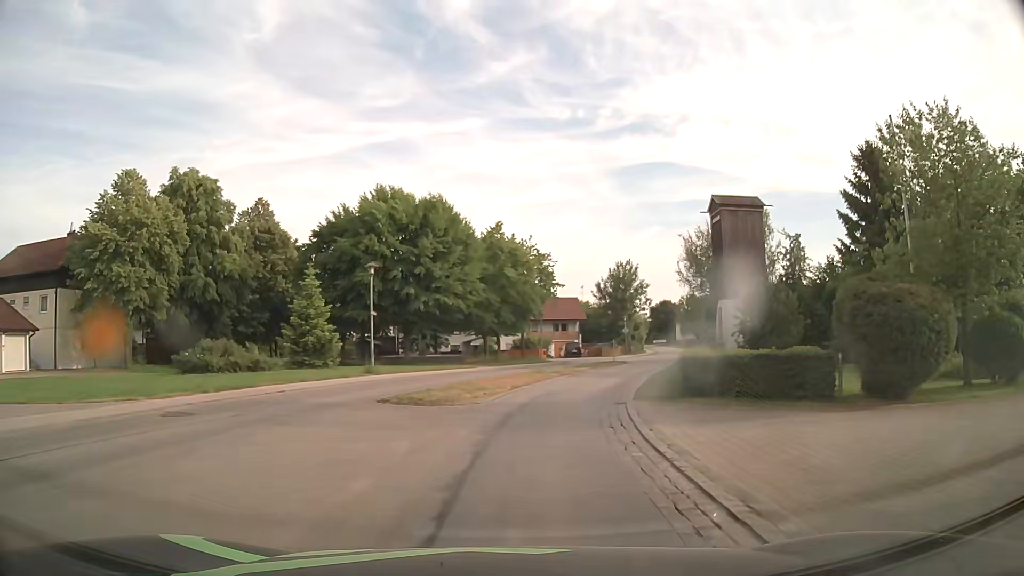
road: secondary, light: Day
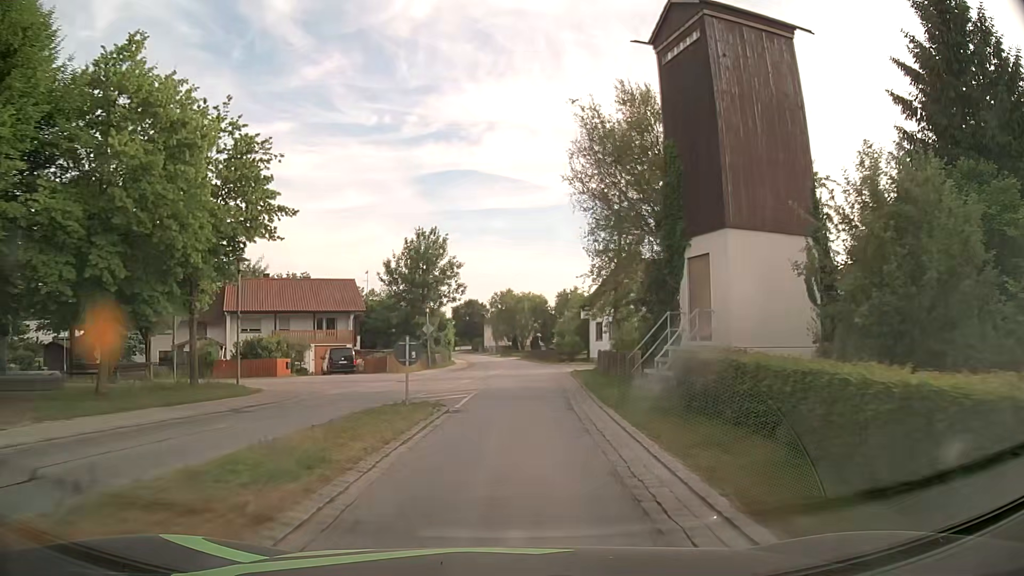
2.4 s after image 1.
(+3.8, +29.9) m; +16°
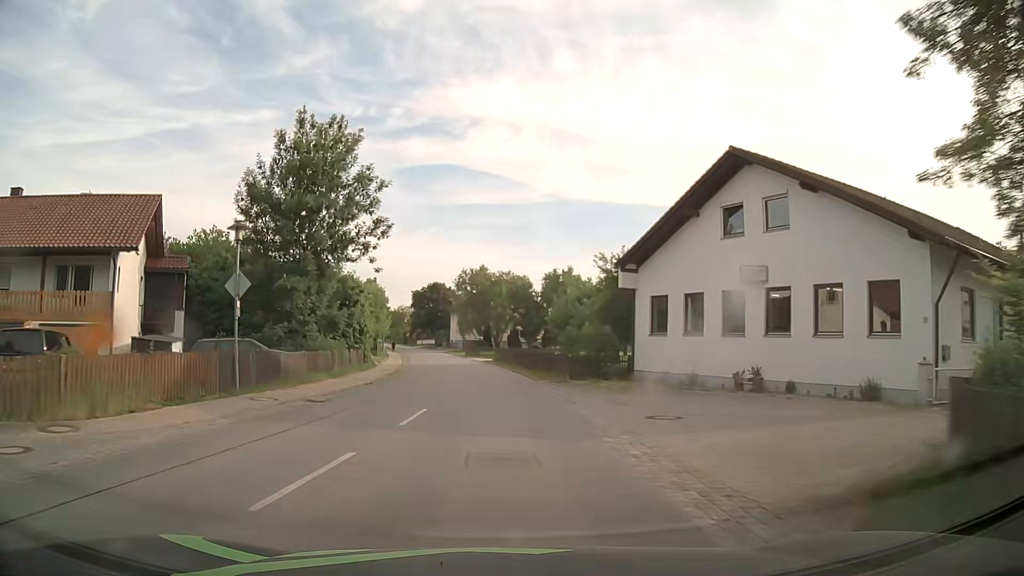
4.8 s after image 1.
(+0.9, +30.4) m; +2°
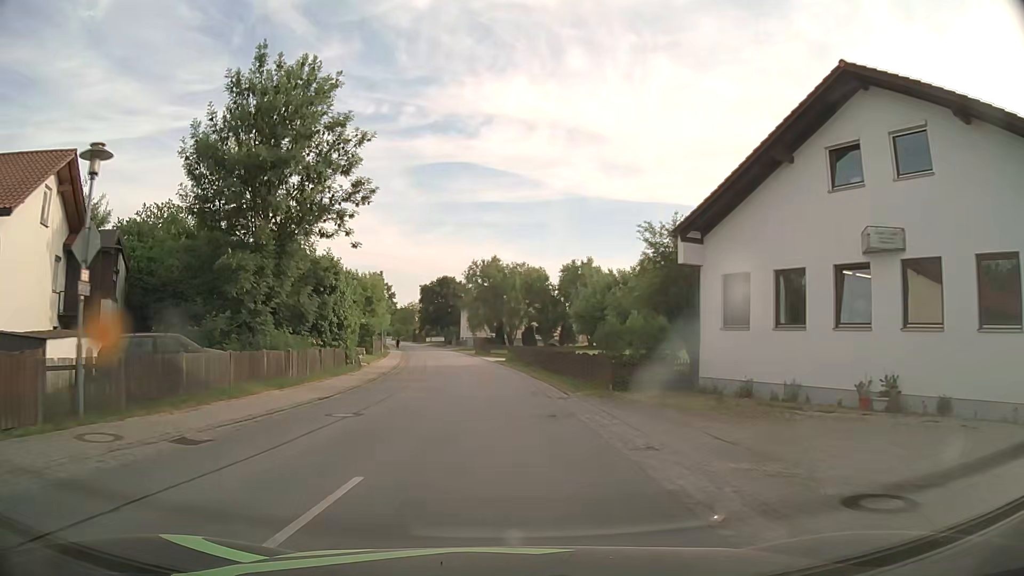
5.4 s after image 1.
(-0.1, +7.6) m; -1°
(0, +10) (0, +20) (-1, +30) (-2, +40) (-3, +50) (-4, +60) (-6, +70) (-7, +80) (-9, +89) (-11, +99) m
